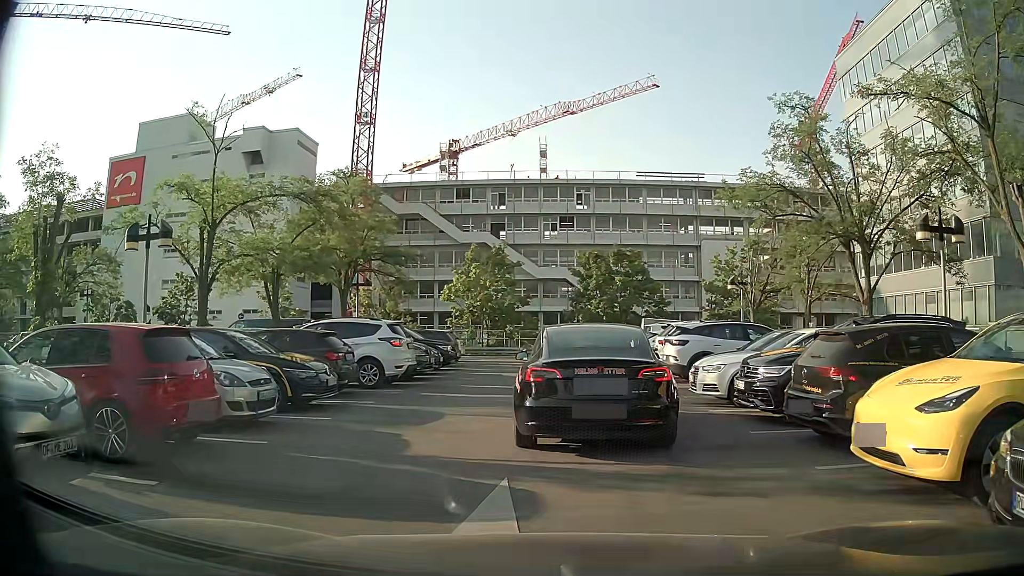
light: Day
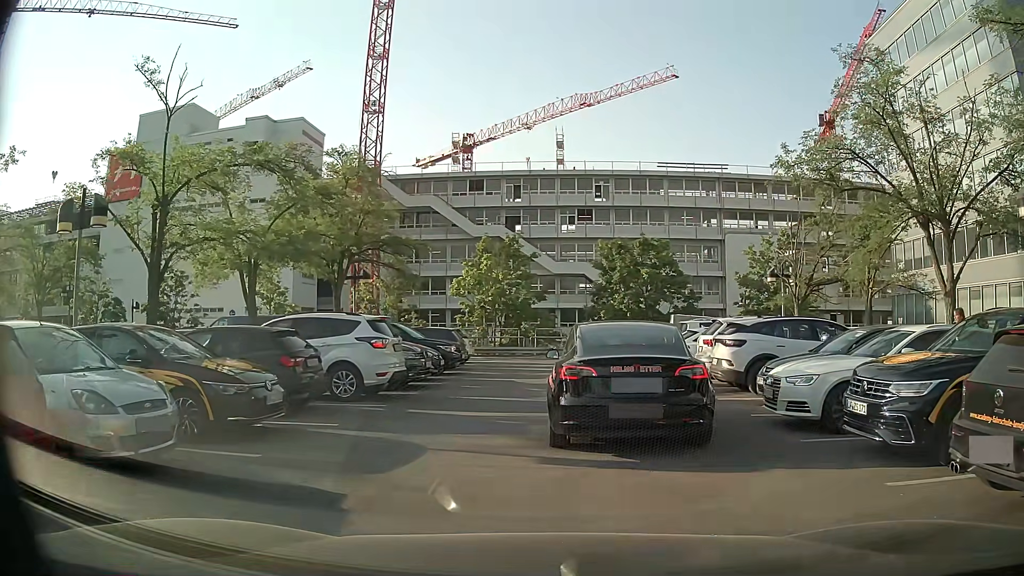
(0.0, +3.5) m; +1°
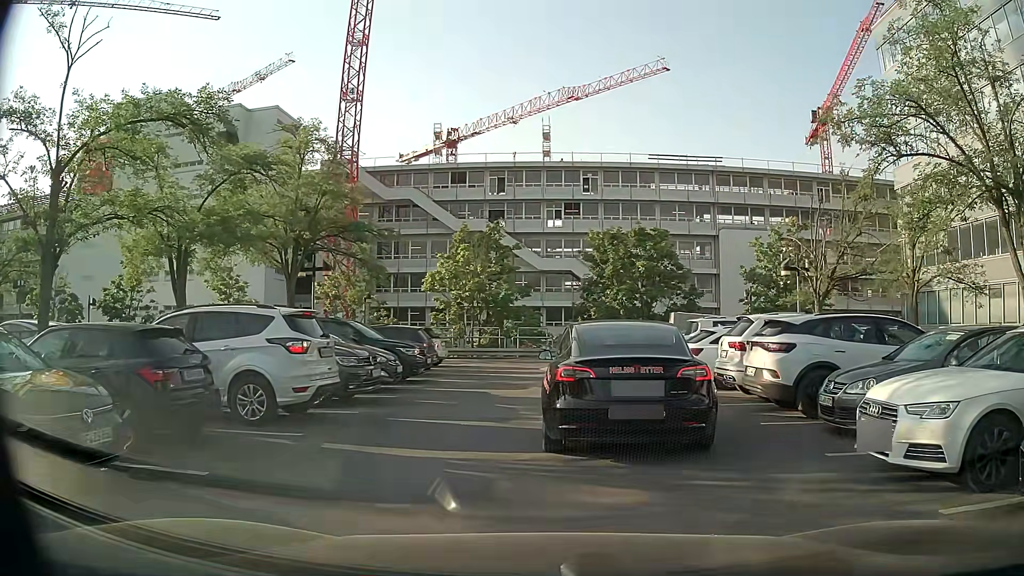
(-0.1, +3.6) m; -1°
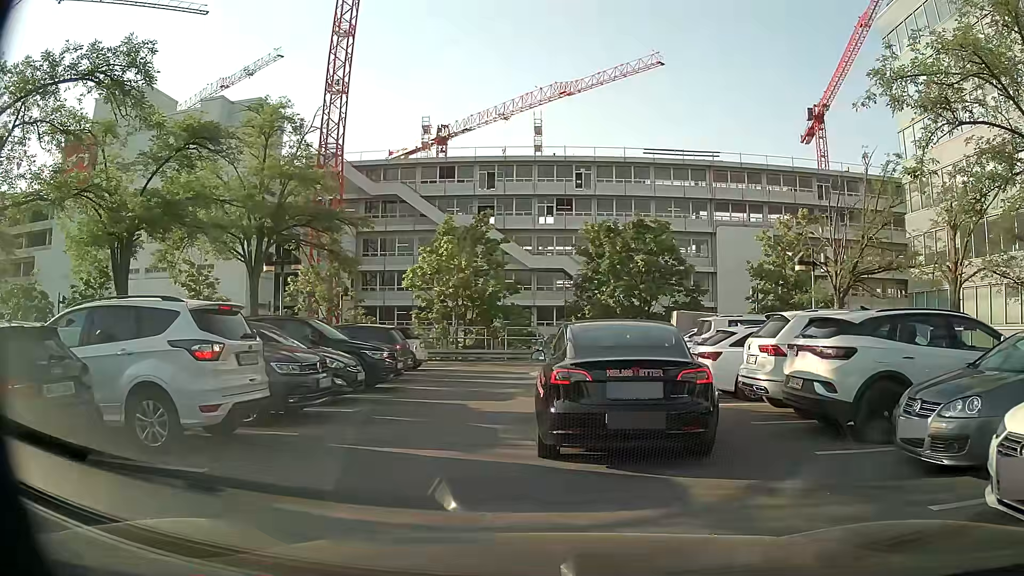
(+0.1, +2.4) m; +2°
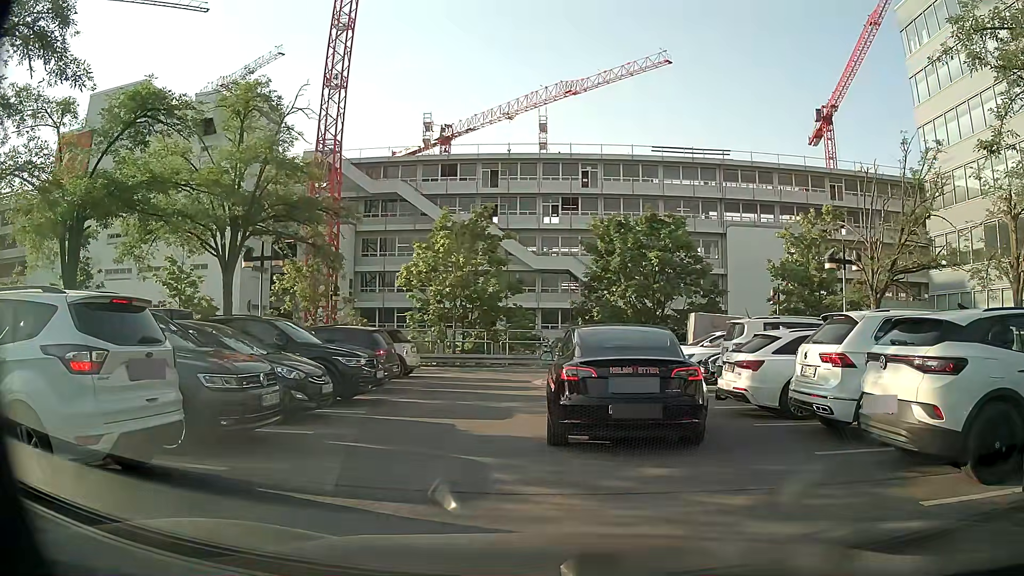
(0.0, +2.2) m; -1°
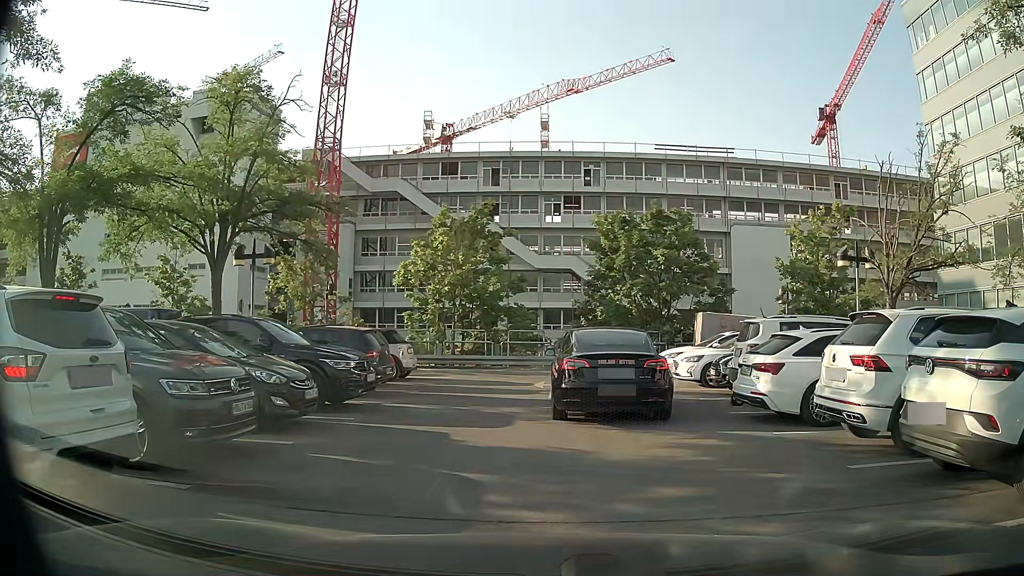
(0.0, +0.8) m; 0°
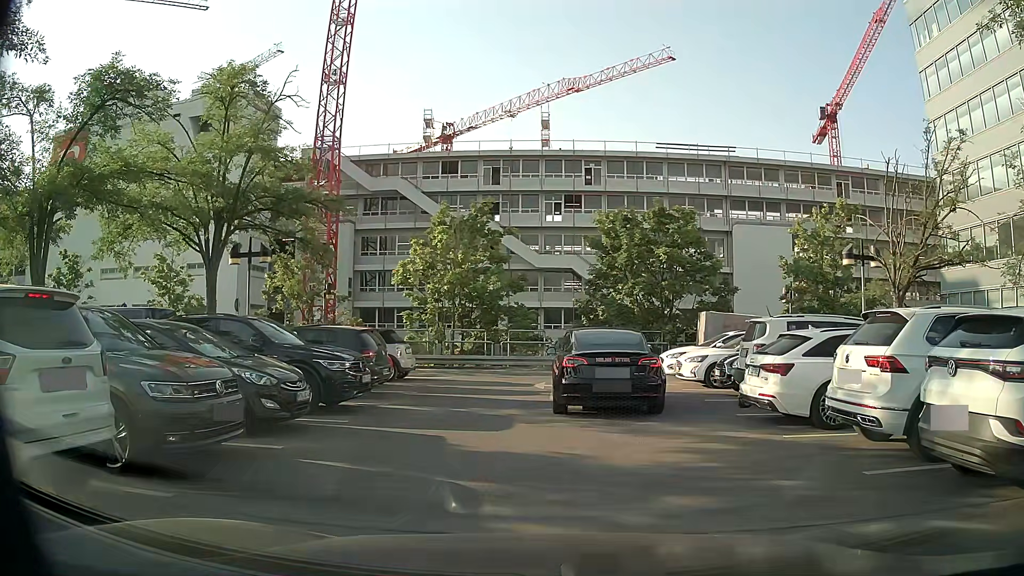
(0.0, +0.4) m; 0°
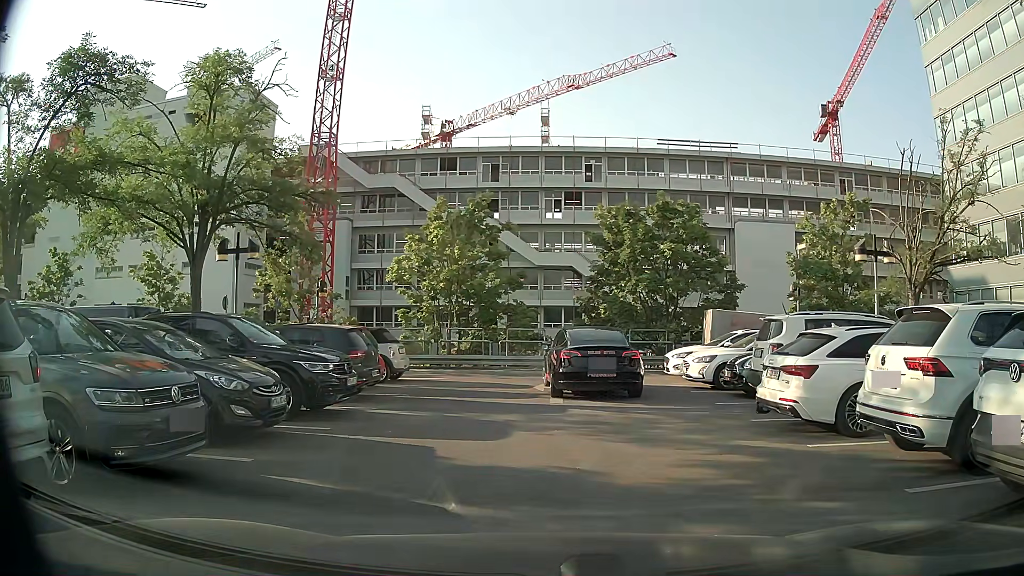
(0.0, +0.9) m; 0°
